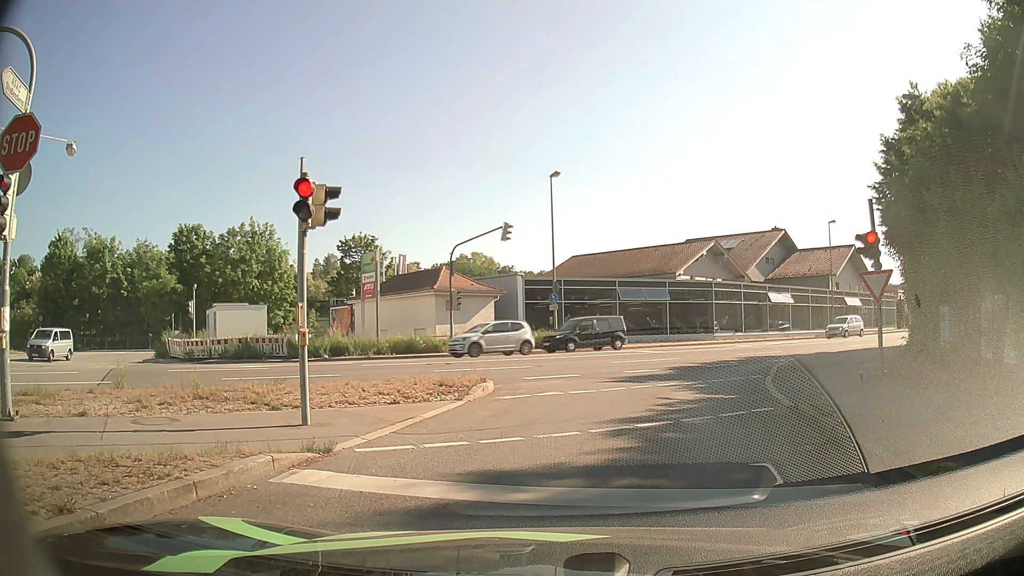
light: Day
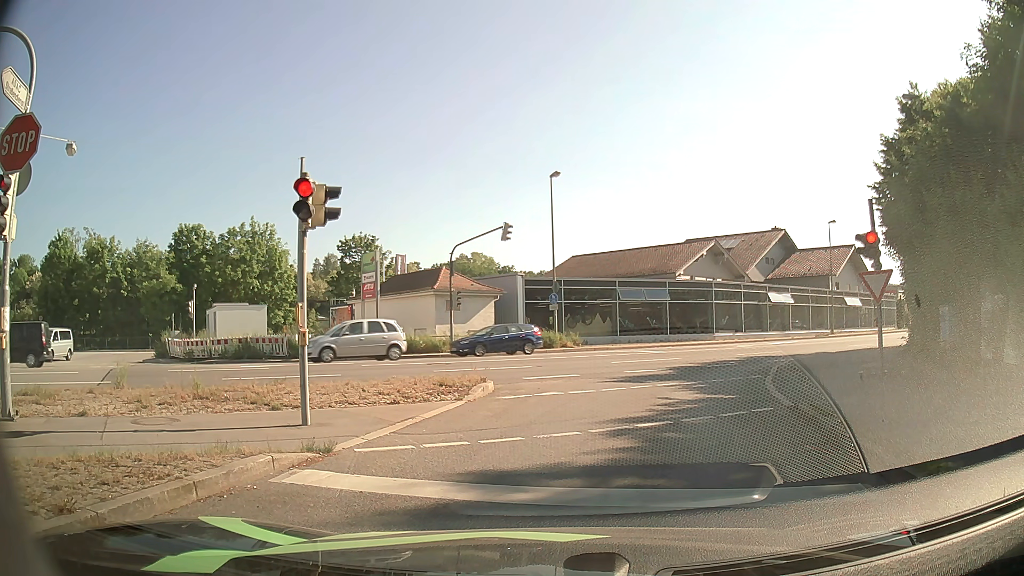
(0.0, 0.0) m; 0°
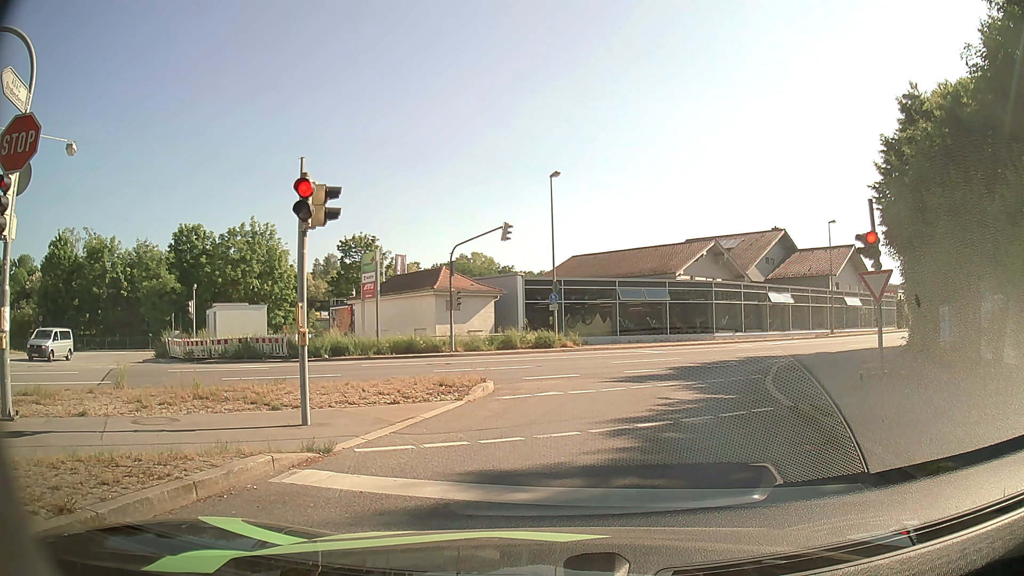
(0.0, 0.0) m; 0°
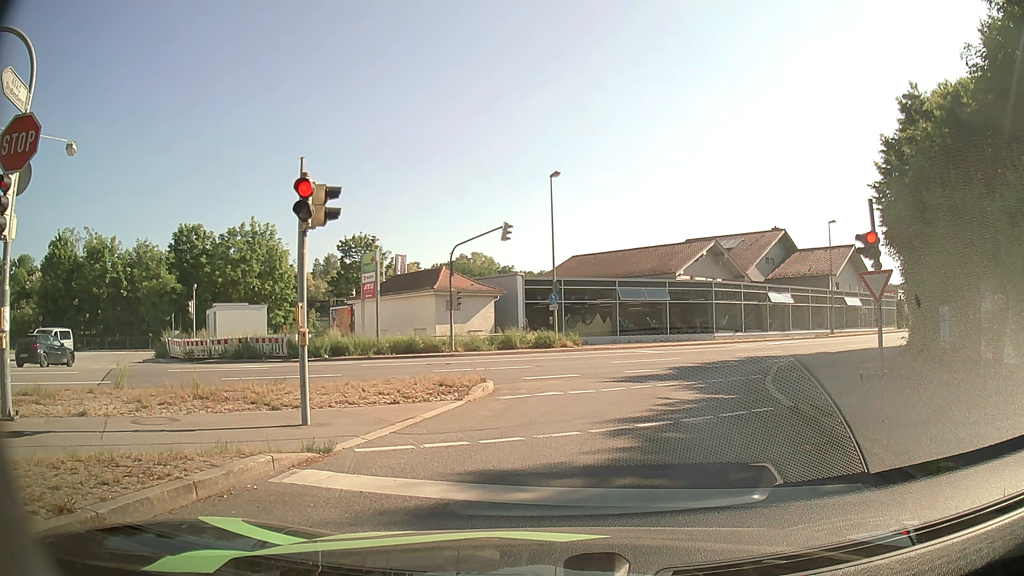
(0.0, 0.0) m; 0°
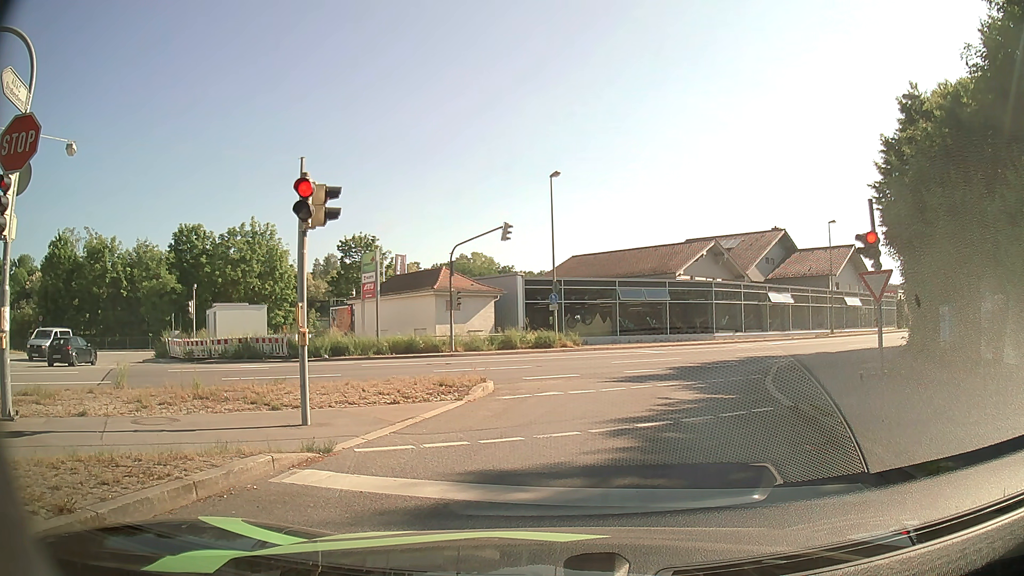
(0.0, 0.0) m; 0°
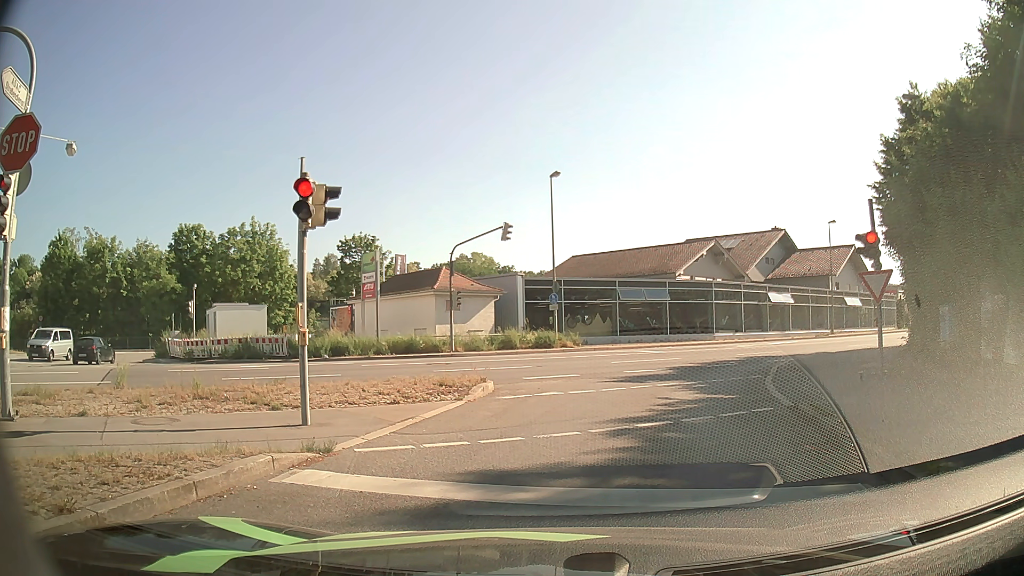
(0.0, 0.0) m; 0°
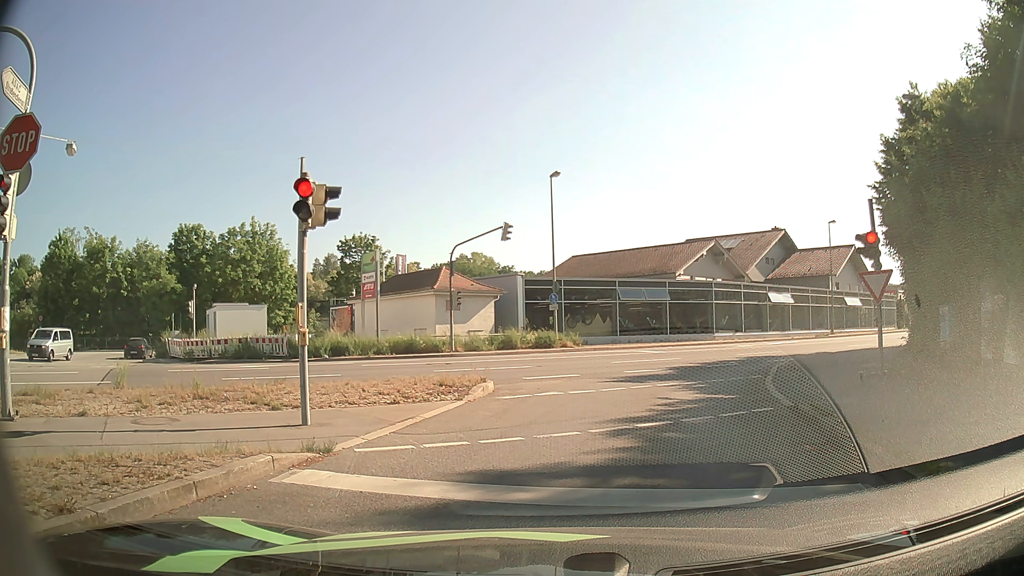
(0.0, 0.0) m; 0°
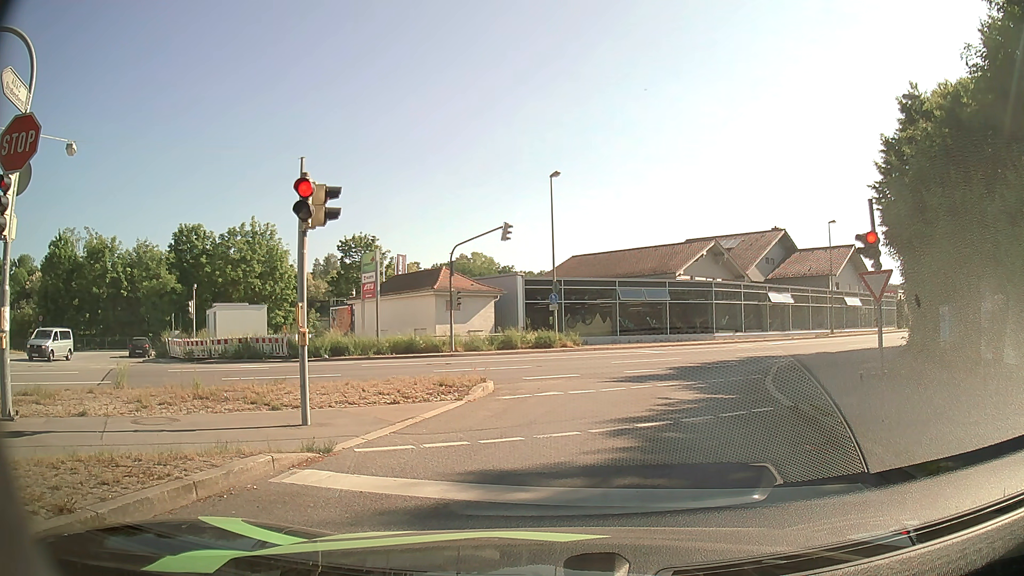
(0.0, 0.0) m; 0°
(+1, +10) (+4, +20) (+9, +28) (+17, +34) (+25, +40) (+33, +46) (+41, +53) (+48, +59) (+55, +66) (+63, +73) m
